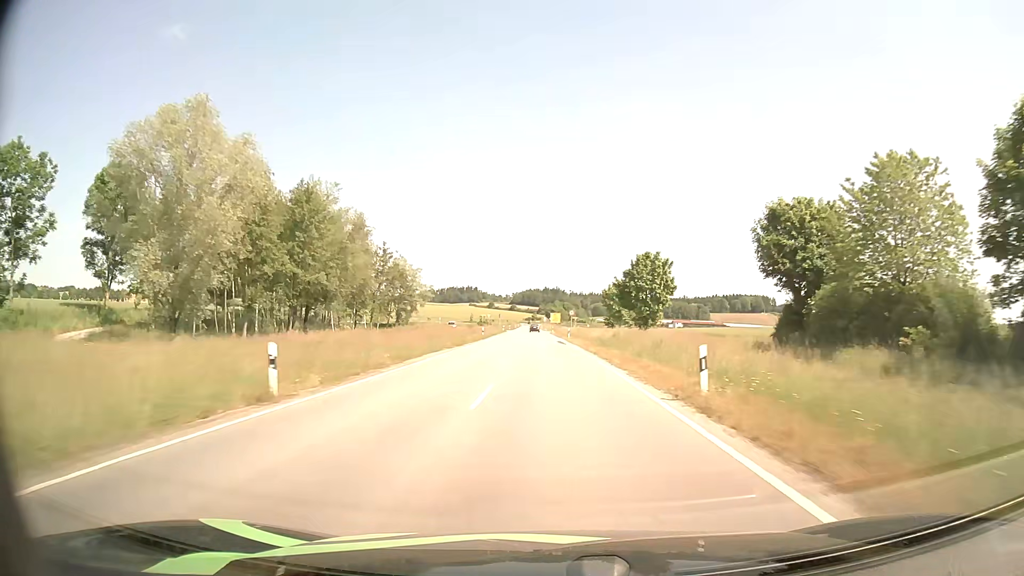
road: tertiary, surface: asphalt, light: Day
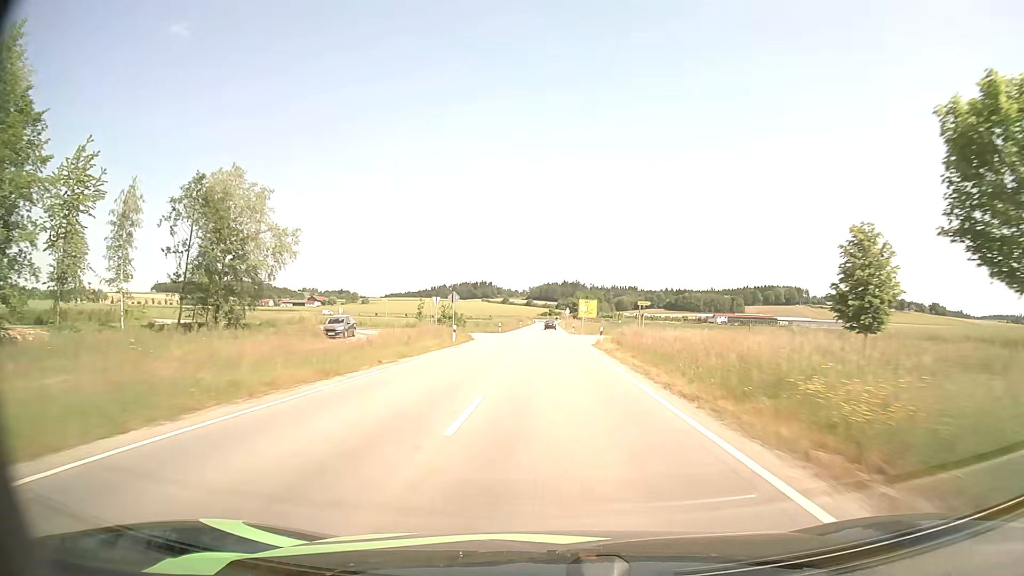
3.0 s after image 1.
(-1.1, +75.1) m; -2°
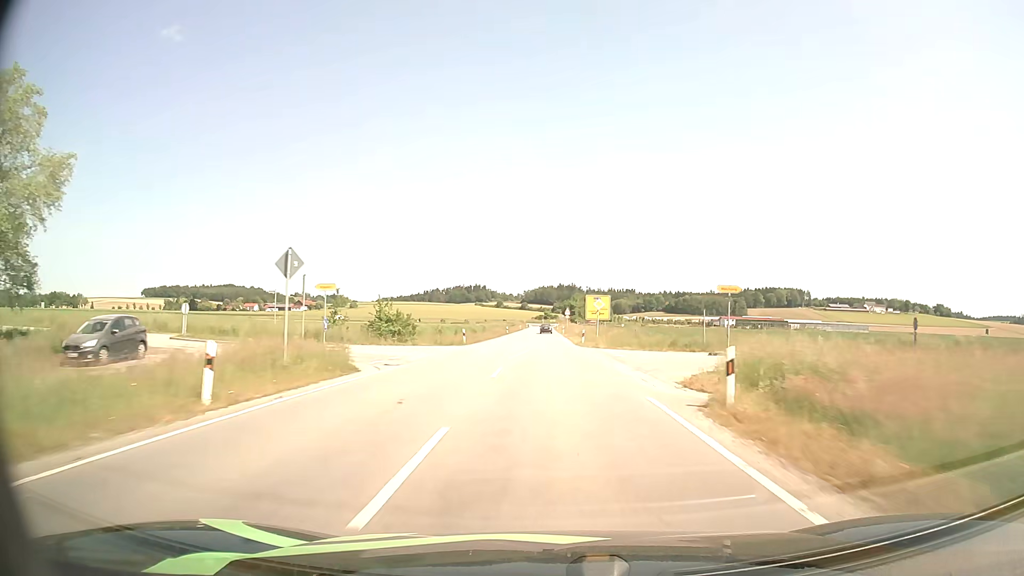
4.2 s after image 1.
(0.0, +27.6) m; 0°
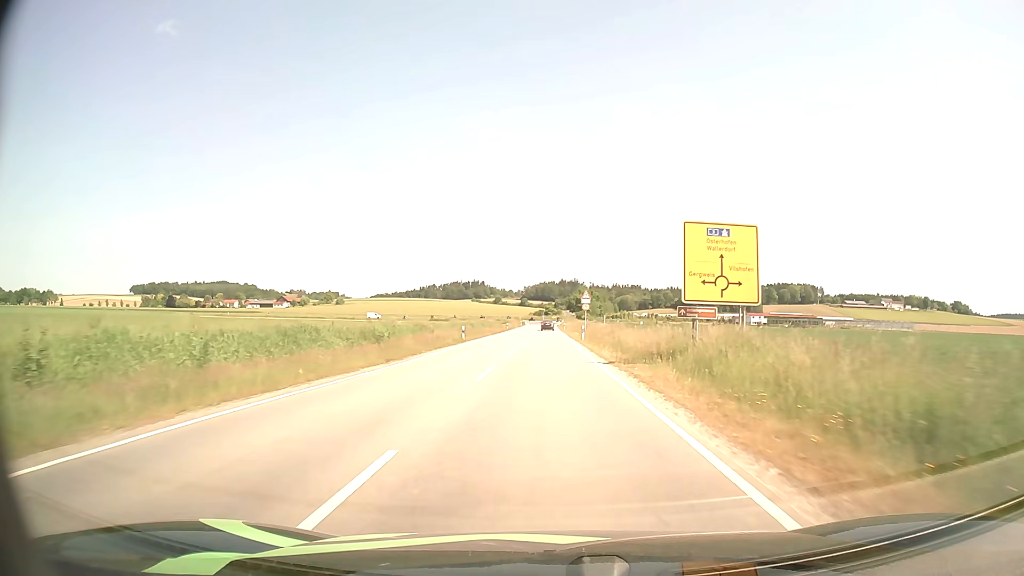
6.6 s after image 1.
(0.0, +50.0) m; 0°
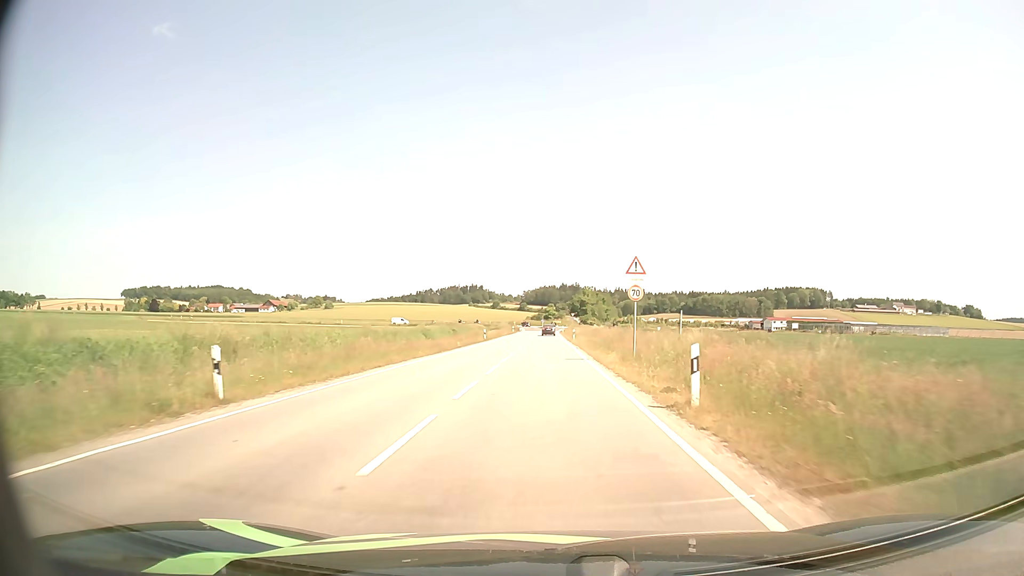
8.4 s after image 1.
(-0.1, +33.7) m; 0°
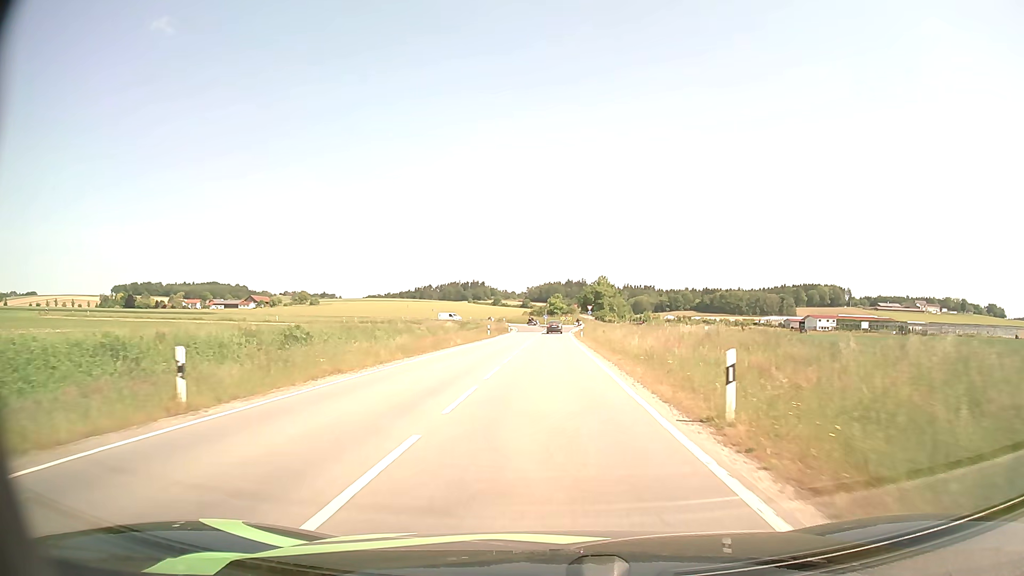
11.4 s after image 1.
(-0.1, +51.0) m; 0°
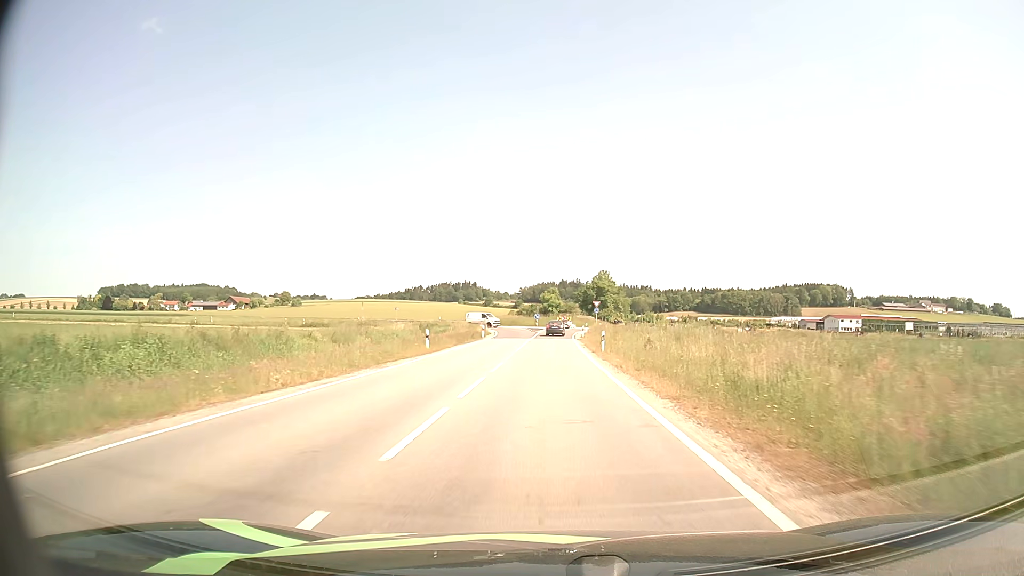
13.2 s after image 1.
(+0.1, +27.8) m; +1°
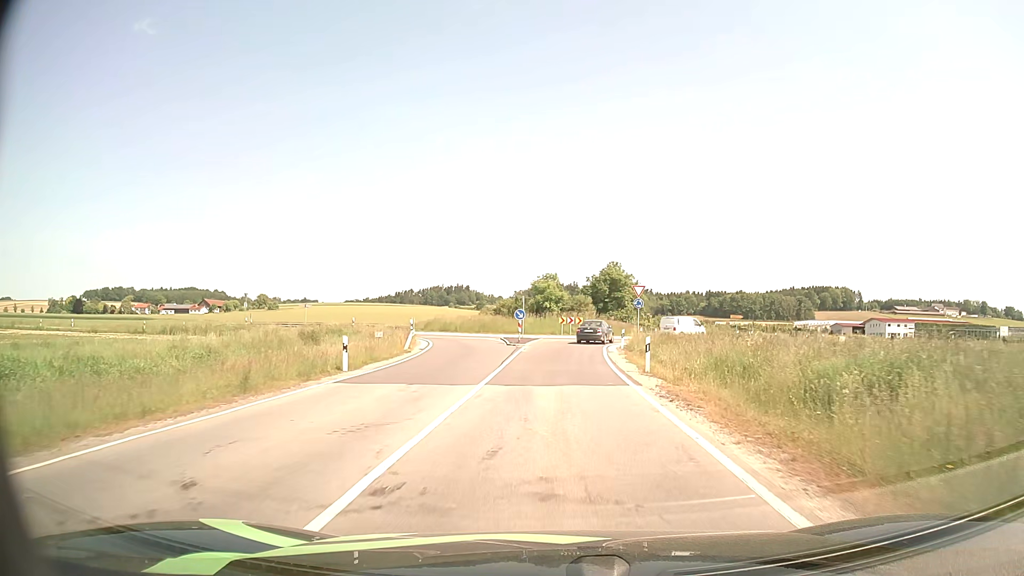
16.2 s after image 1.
(0.0, +39.5) m; 0°
